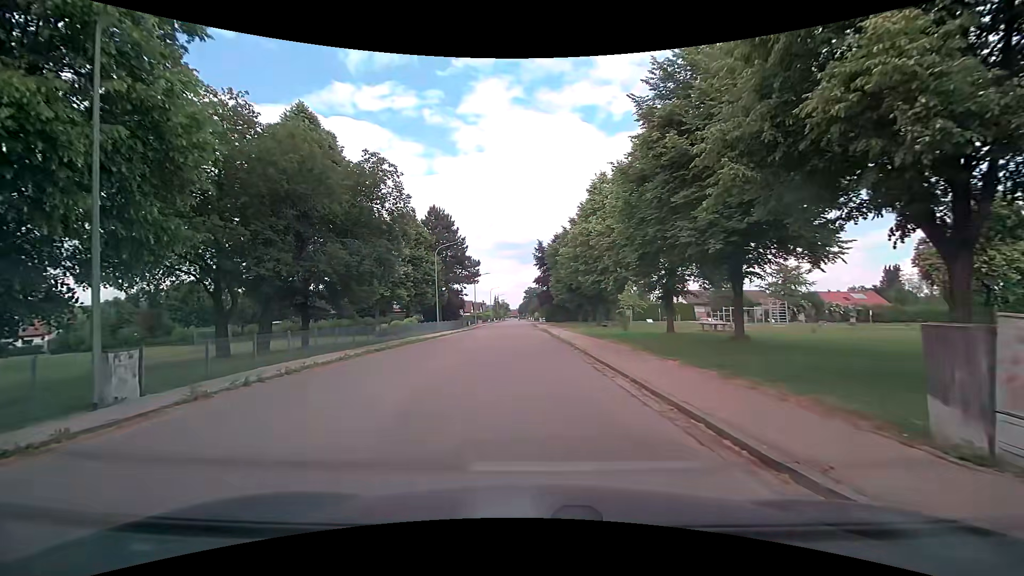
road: residential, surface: asphalt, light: Day
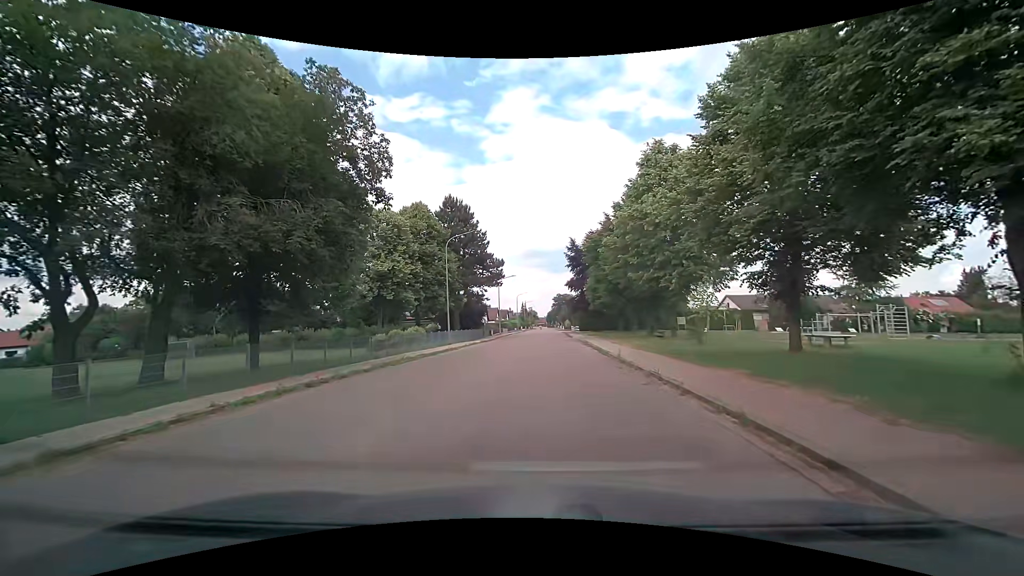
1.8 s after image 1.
(-0.6, +10.6) m; -3°
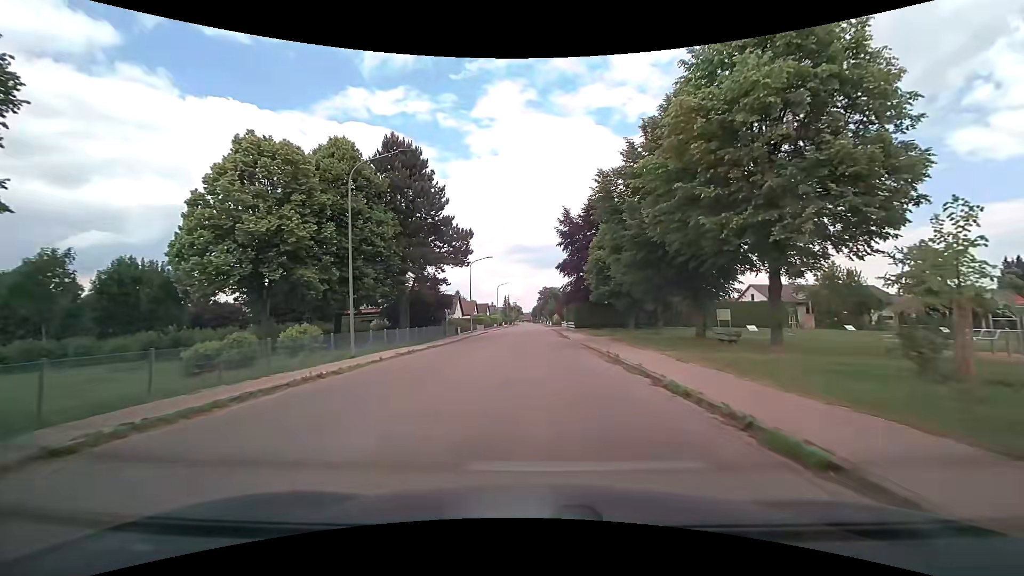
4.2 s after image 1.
(+0.3, +18.4) m; +3°
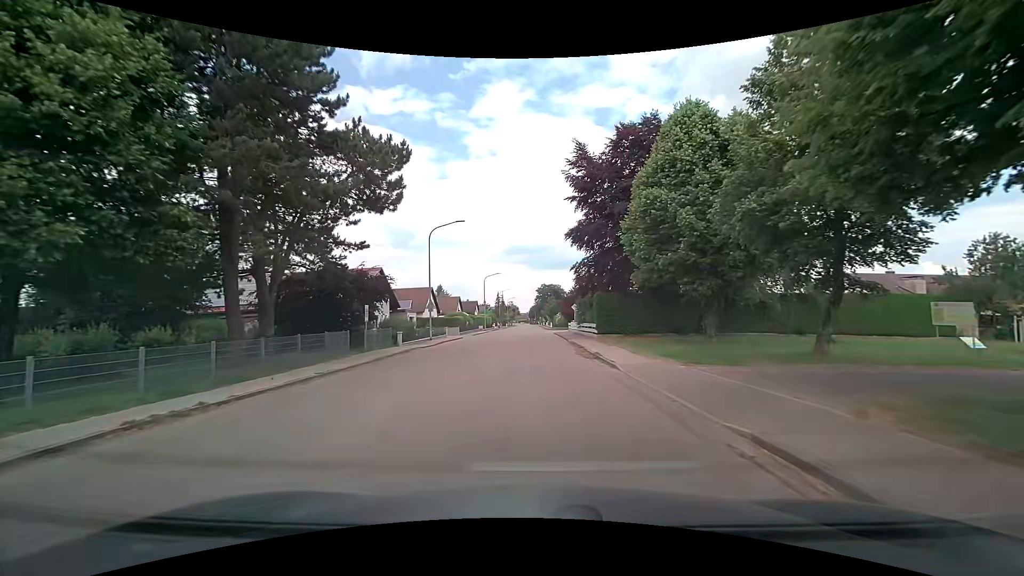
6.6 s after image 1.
(-0.2, +23.0) m; -1°
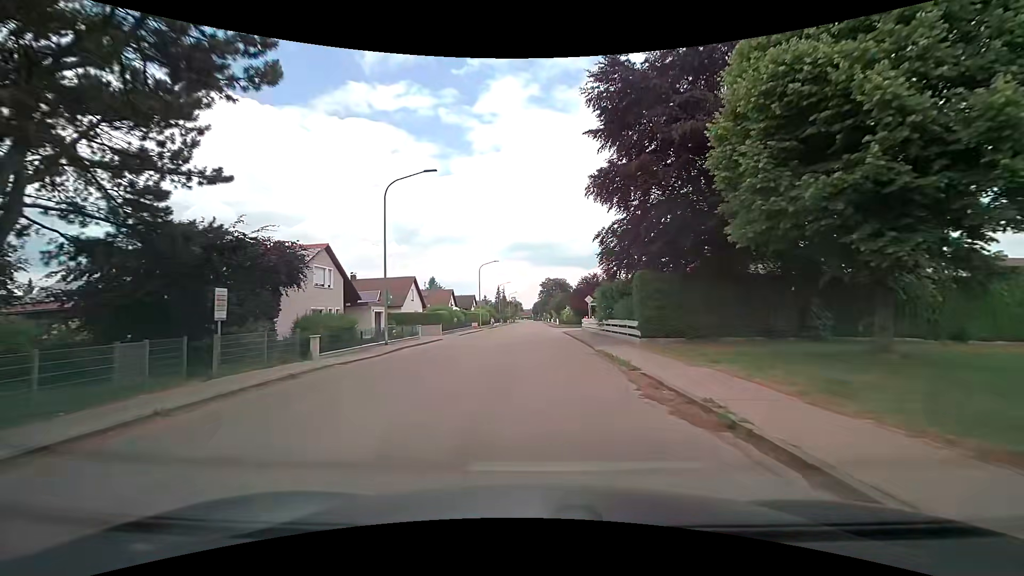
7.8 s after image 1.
(+0.1, +12.8) m; 0°
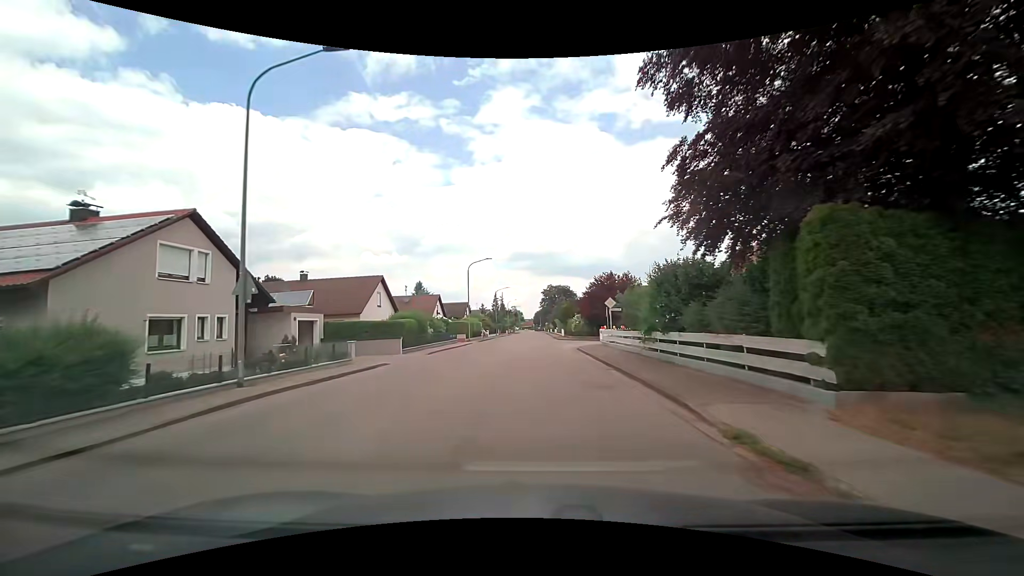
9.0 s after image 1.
(0.0, +13.4) m; +1°
